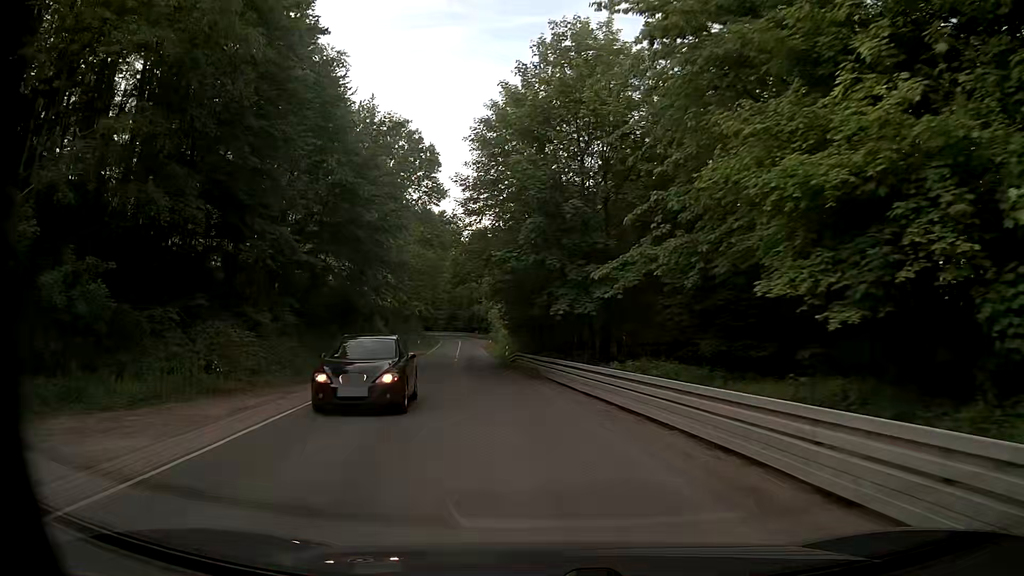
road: secondary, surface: asphalt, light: Day
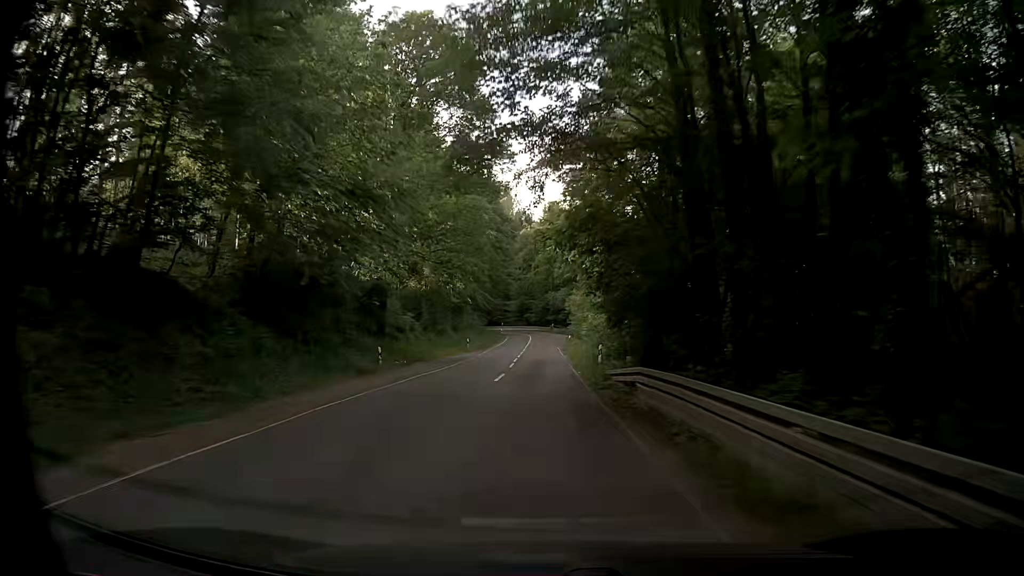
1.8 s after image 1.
(-2.1, +23.7) m; -8°
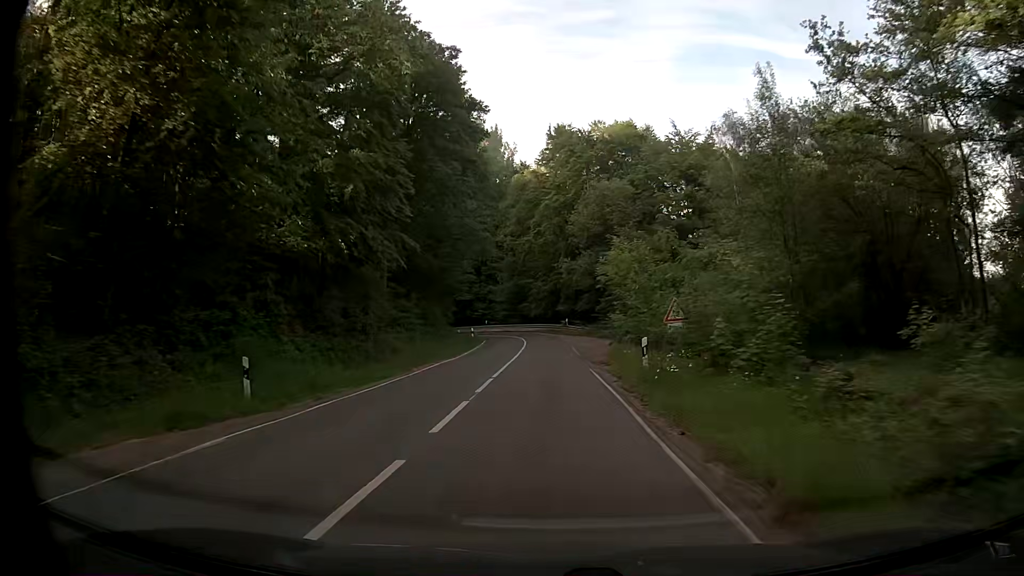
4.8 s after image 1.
(+0.2, +44.5) m; 0°
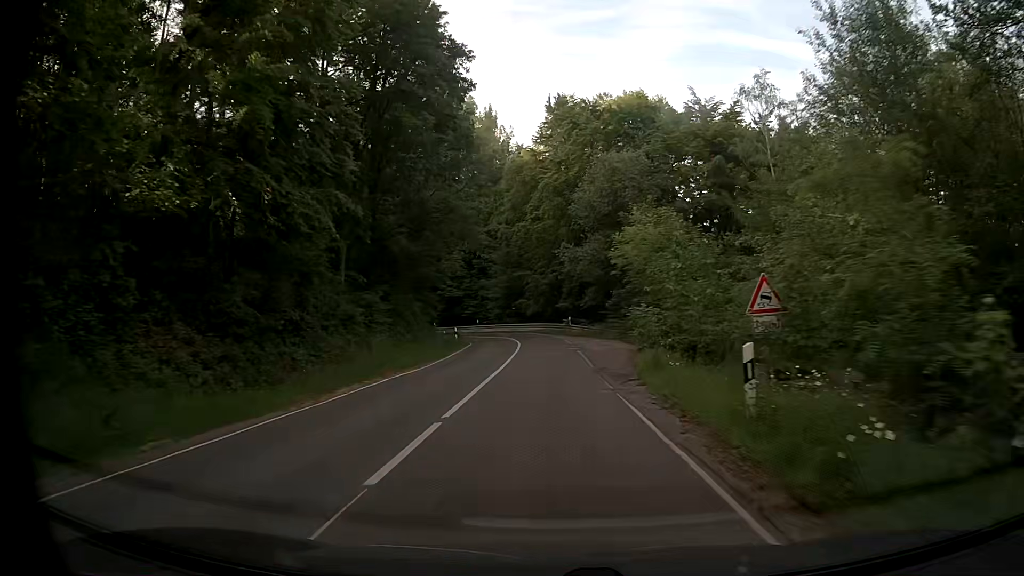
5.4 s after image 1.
(0.0, +9.0) m; -1°
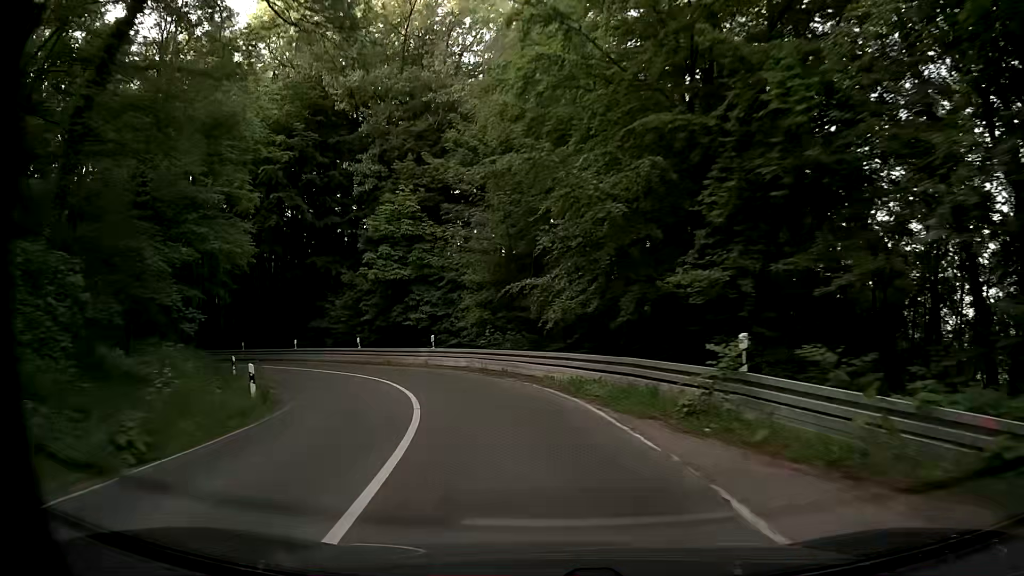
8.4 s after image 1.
(-0.1, +41.0) m; -3°
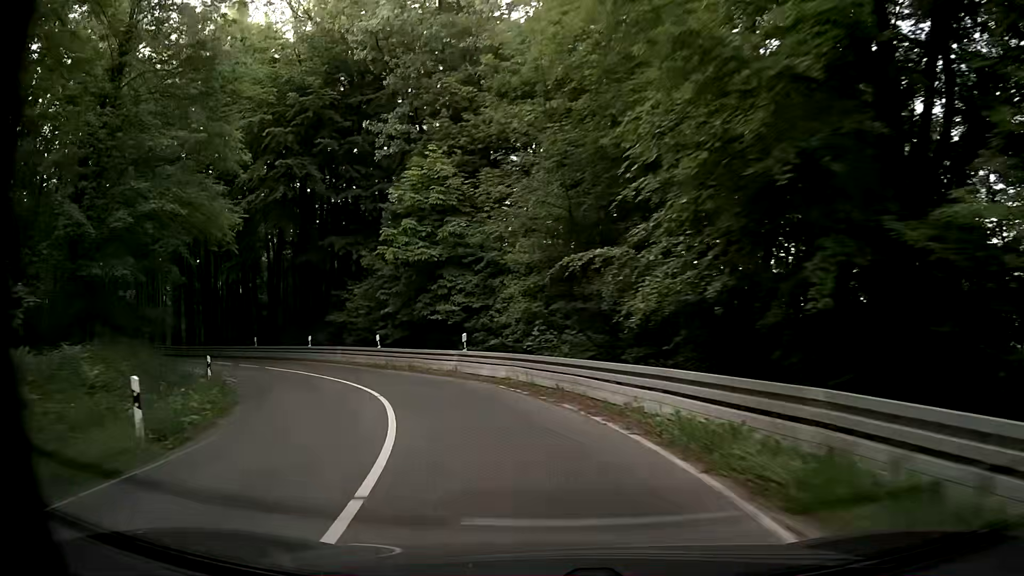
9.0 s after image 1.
(-0.2, +7.2) m; -5°
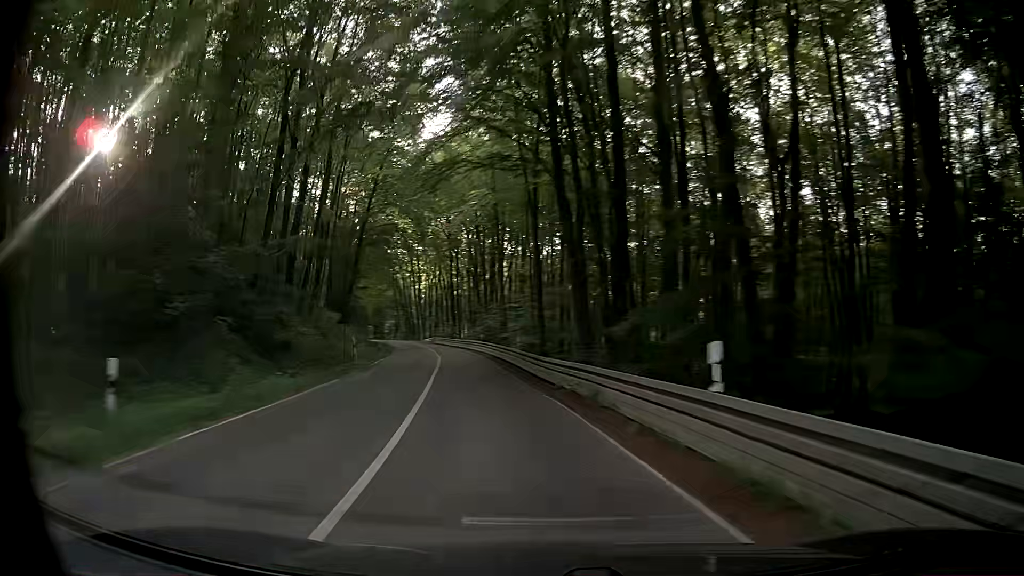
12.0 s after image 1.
(-12.5, +33.8) m; -40°
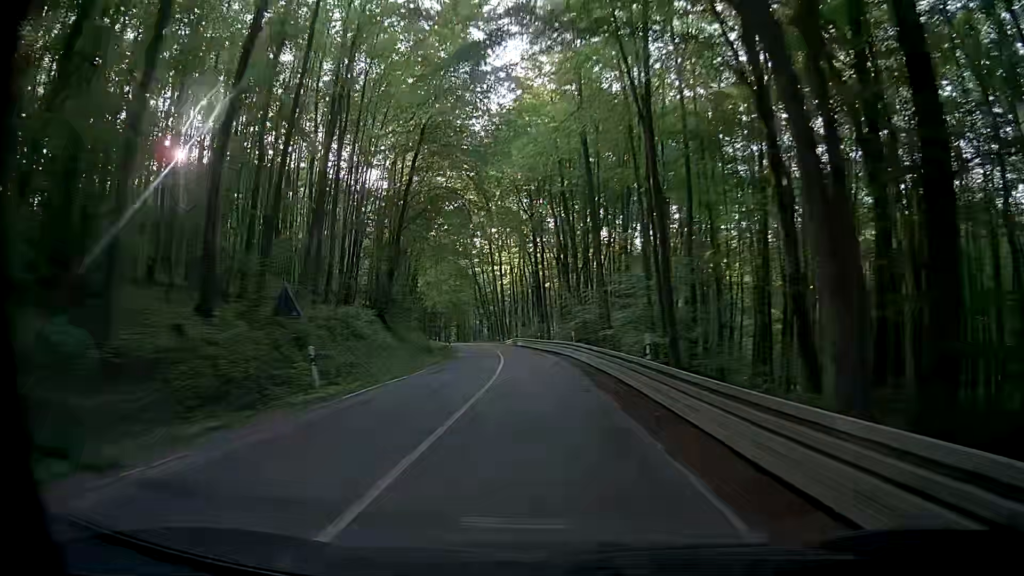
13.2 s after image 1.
(-1.4, +16.8) m; -8°
(0, +10) (0, +20) (-1, +30) (-2, +40) (-3, +50) (-4, +60) (-6, +70) (-8, +79) (-10, +89) (-13, +99) m
